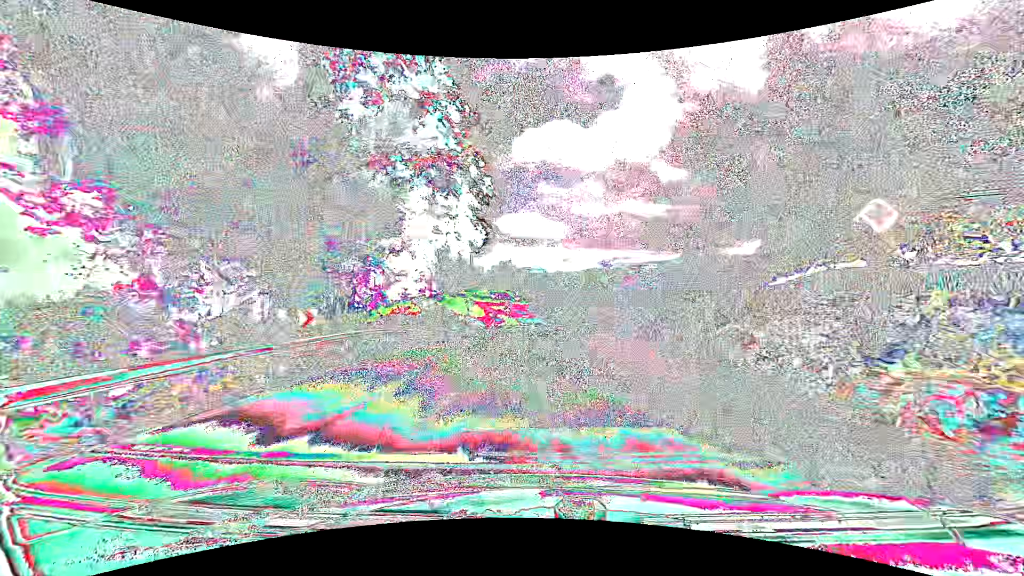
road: tertiary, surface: asphalt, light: Day
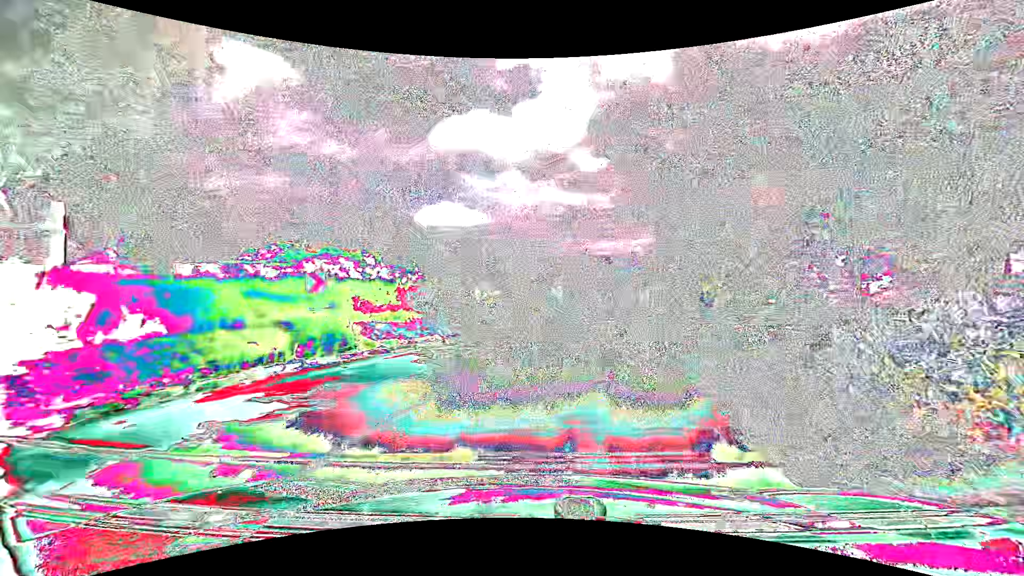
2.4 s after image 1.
(+0.8, +28.6) m; +8°
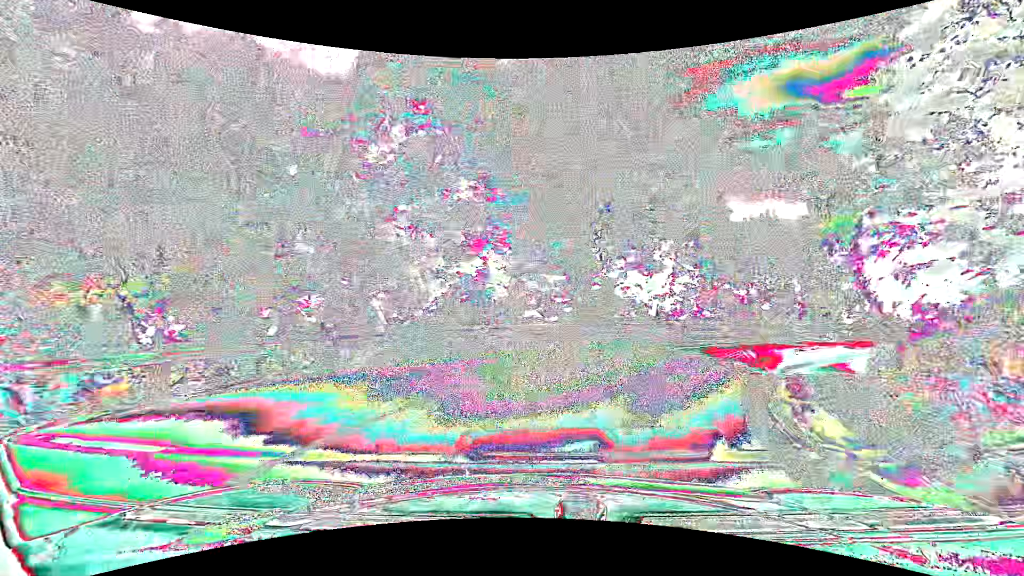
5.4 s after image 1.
(+10.7, +26.8) m; +47°
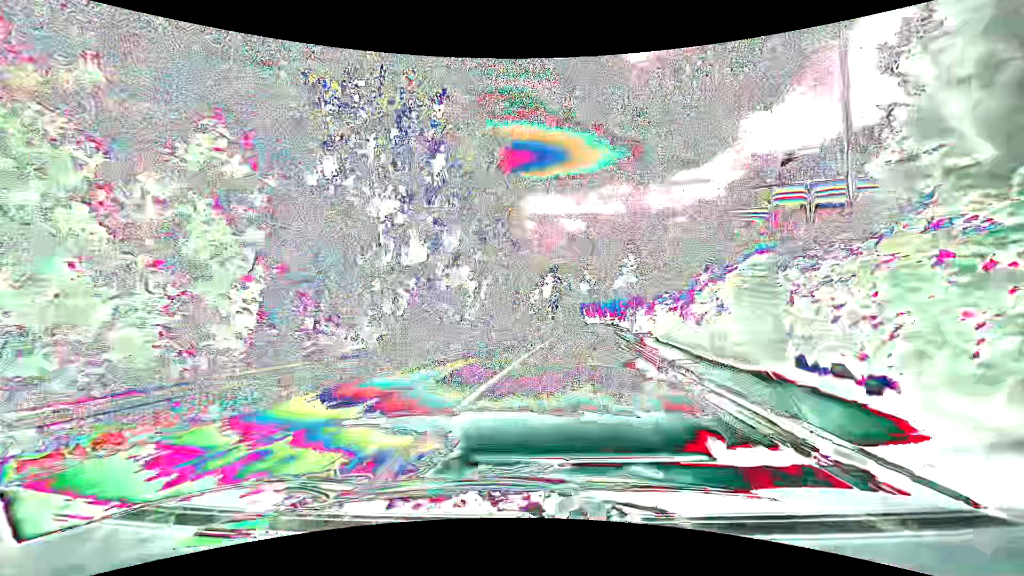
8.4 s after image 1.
(+13.7, +26.1) m; +49°
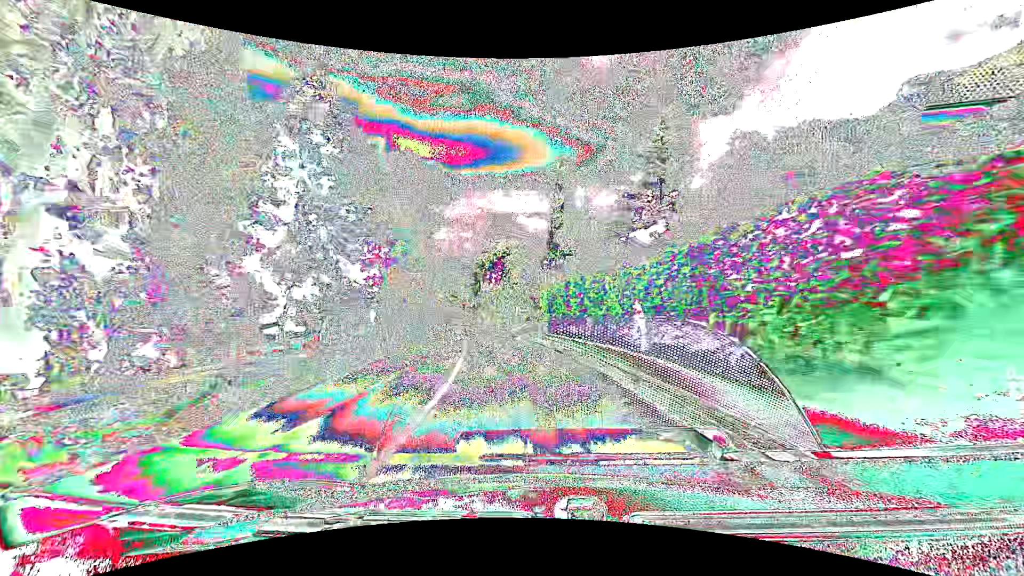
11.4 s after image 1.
(+3.3, +35.0) m; +6°
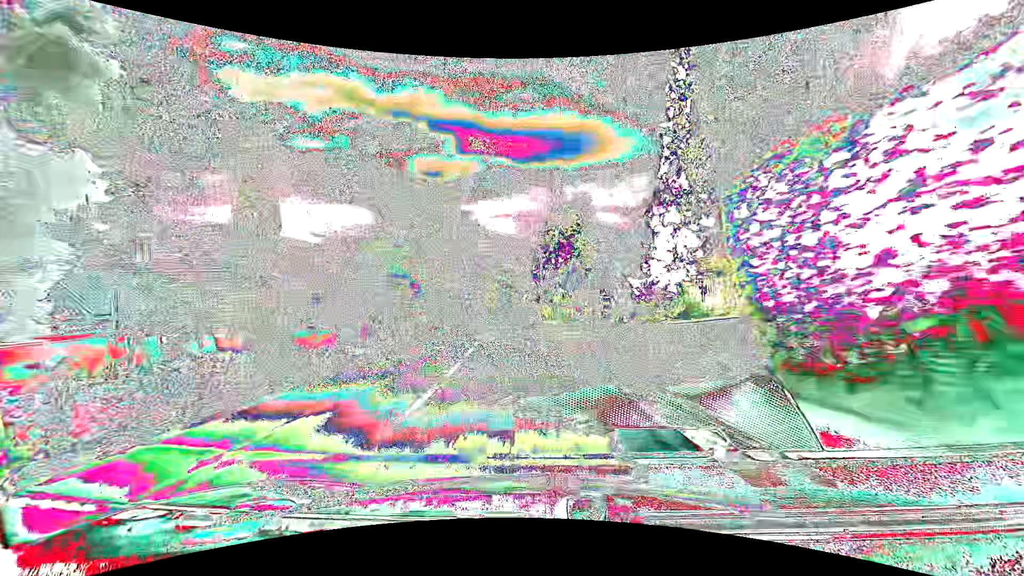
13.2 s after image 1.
(-1.5, +22.2) m; -8°
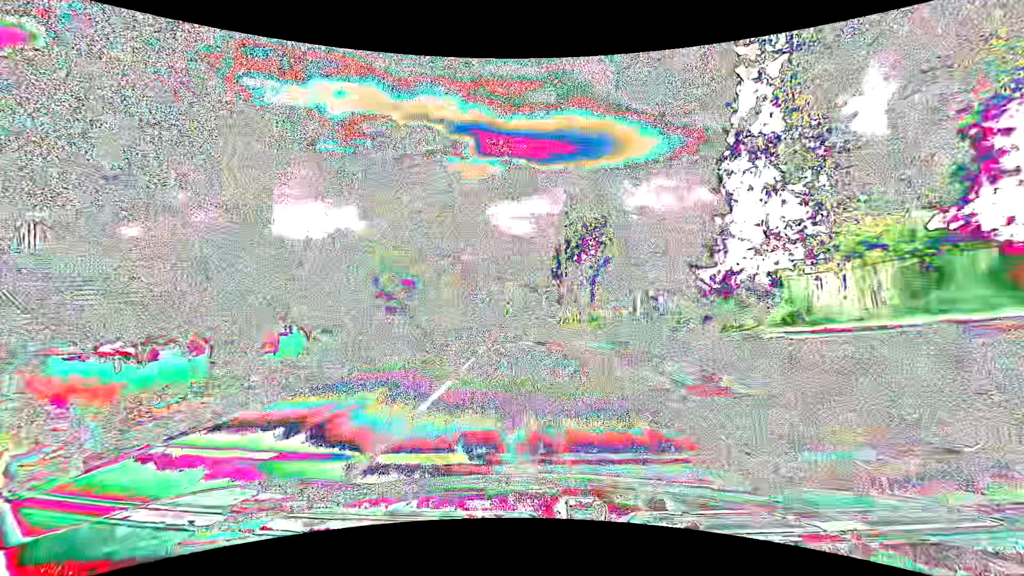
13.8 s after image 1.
(-0.2, +7.6) m; -3°
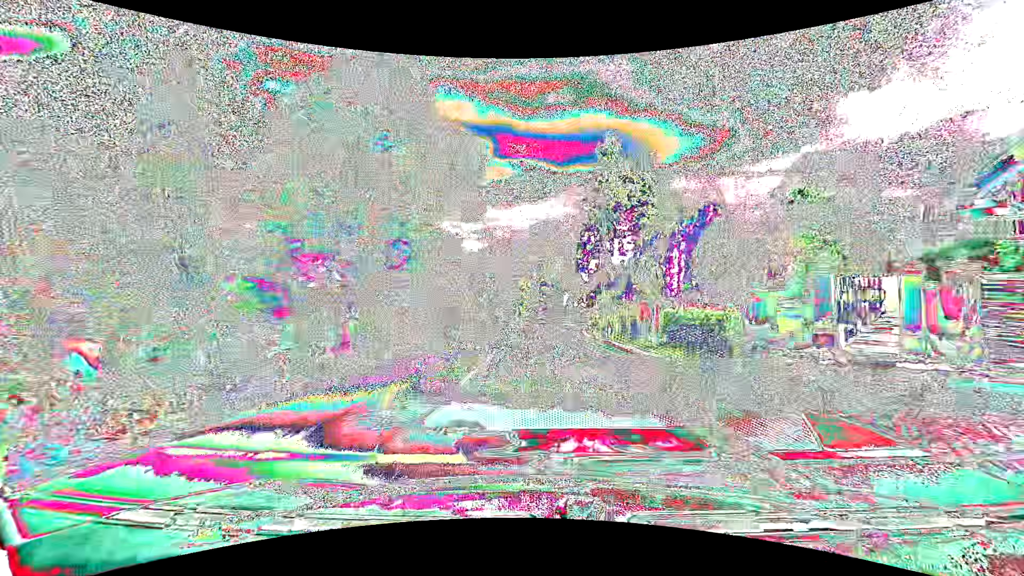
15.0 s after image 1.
(-0.3, +15.1) m; -2°
